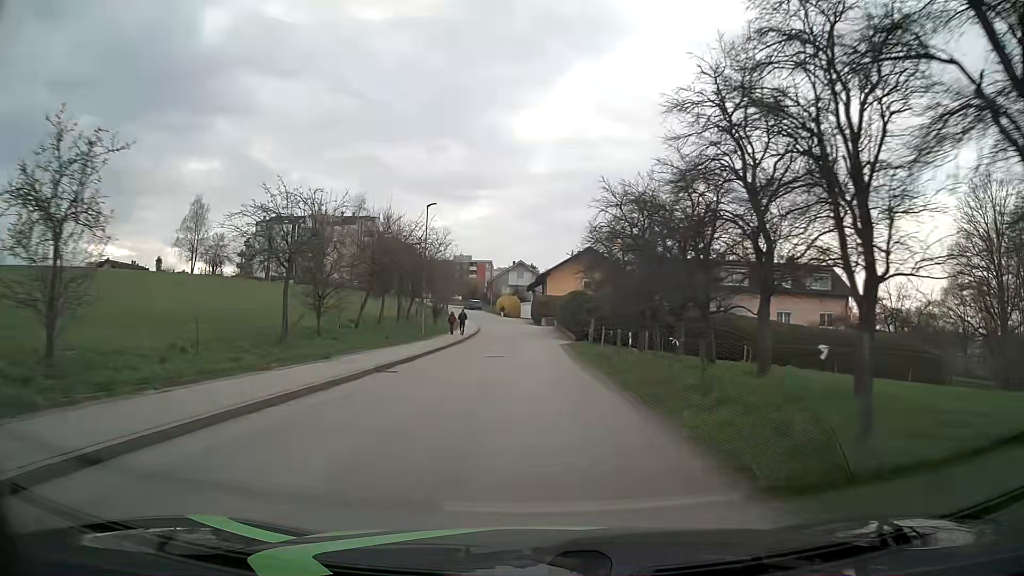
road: unclassified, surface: asphalt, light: Day
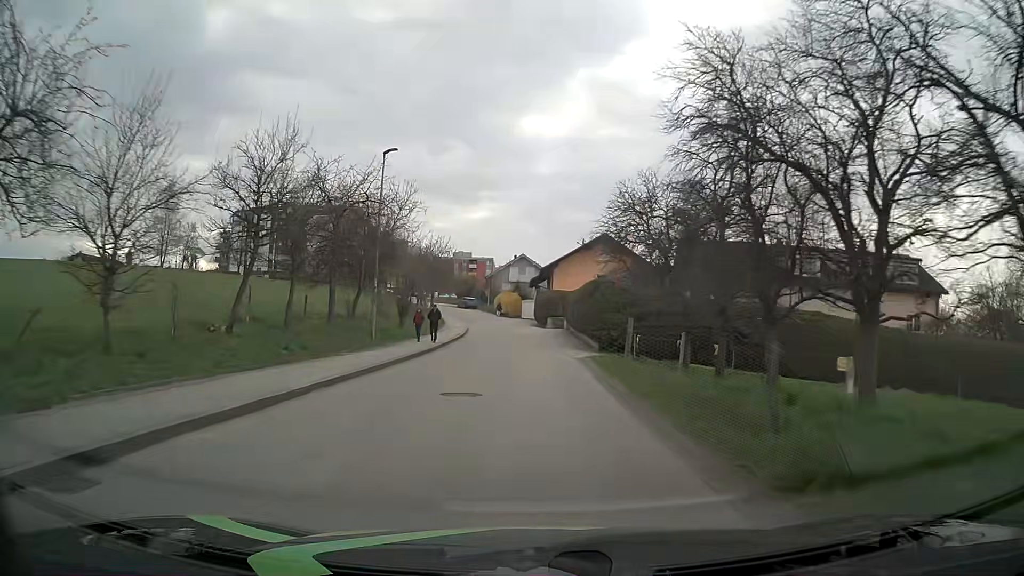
(-0.1, +13.5) m; -1°
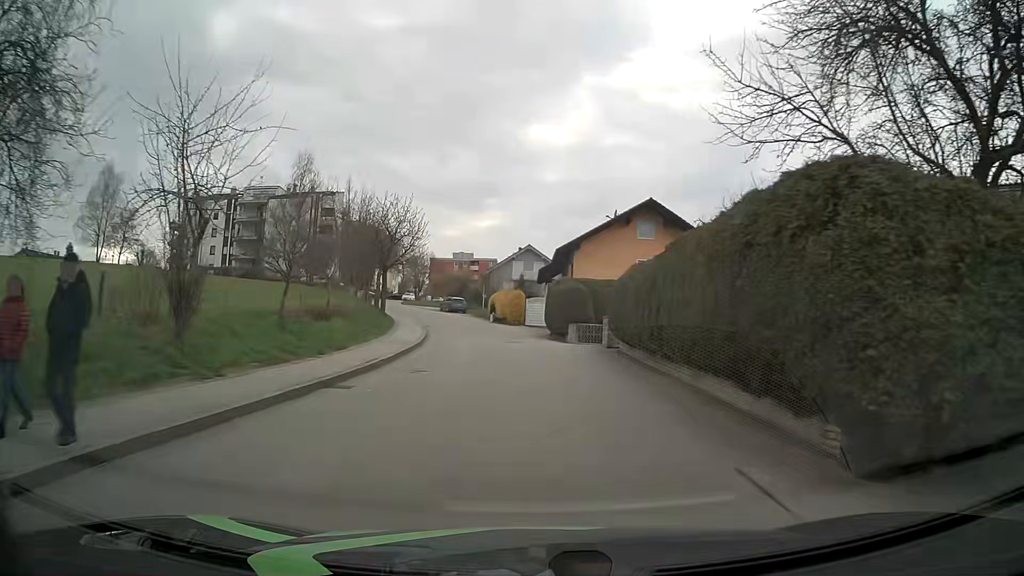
(+0.1, +23.1) m; 0°
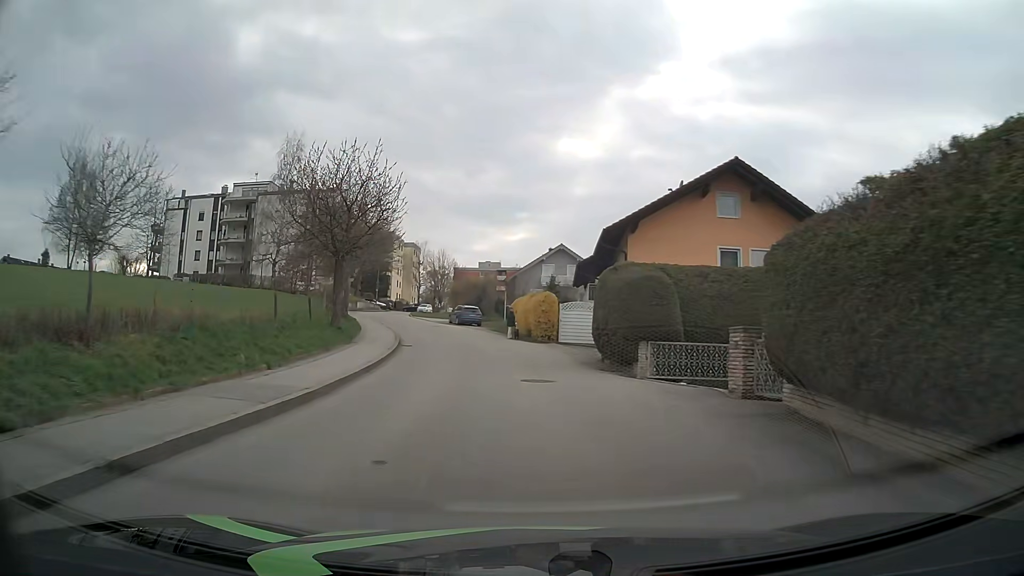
(-0.1, +14.7) m; -2°
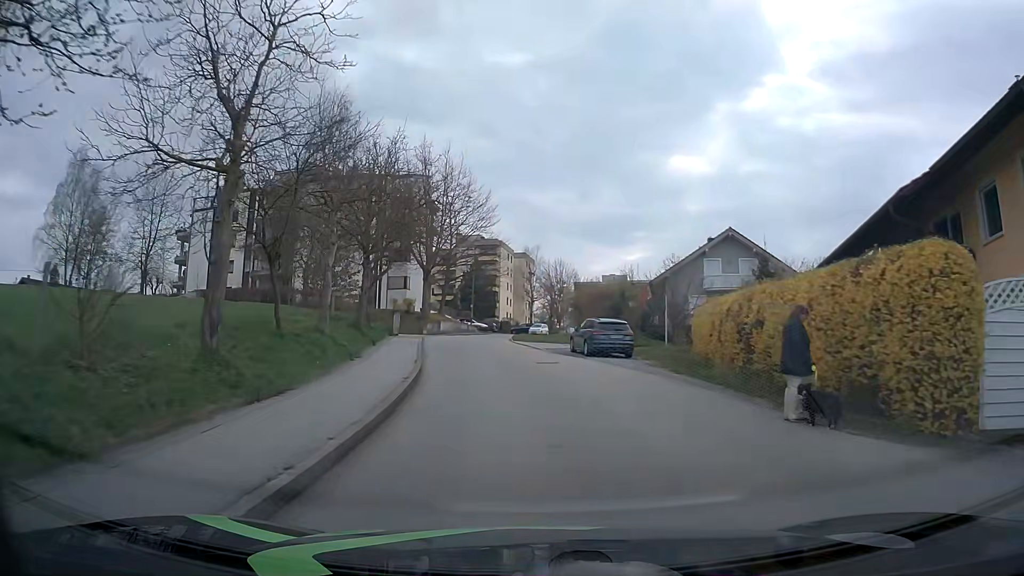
(-2.8, +24.0) m; -10°
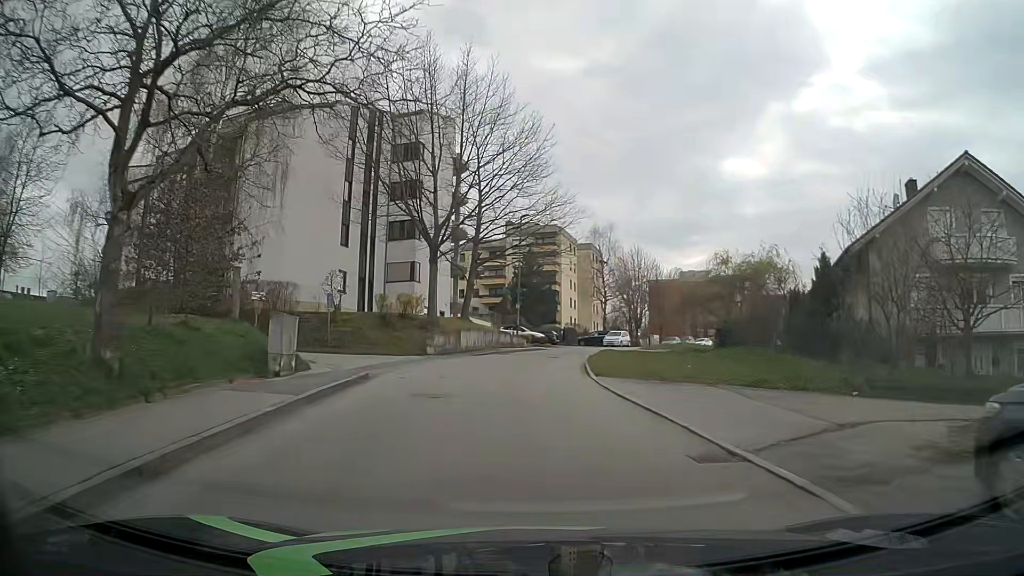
(-1.2, +25.2) m; -6°
(0, +10) (0, +20) (+1, +30) (+3, +40) (+6, +49) (+10, +58) (+14, +67) (+19, +76) (+24, +85) (+30, +93) m
